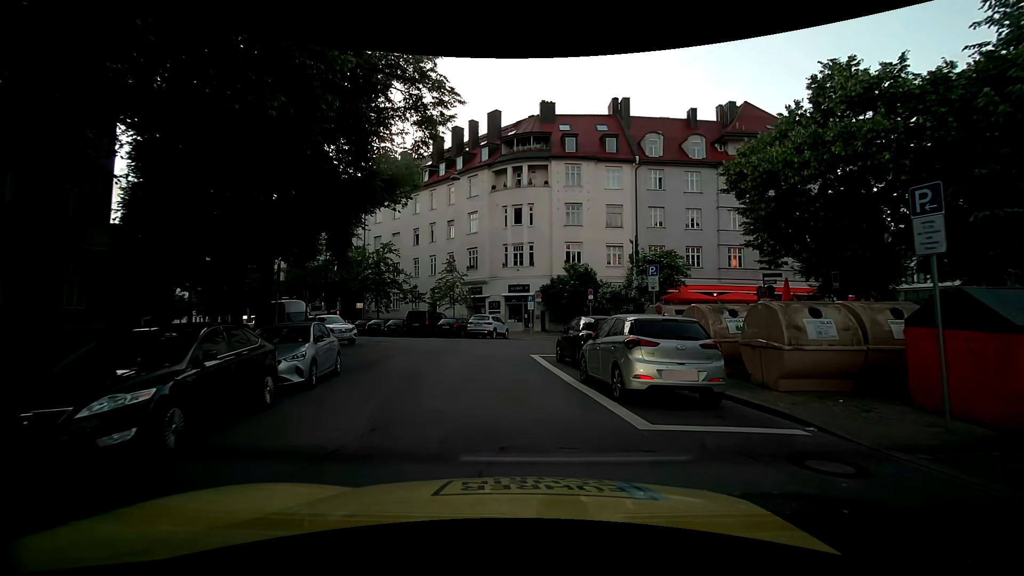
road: residential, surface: asphalt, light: Day
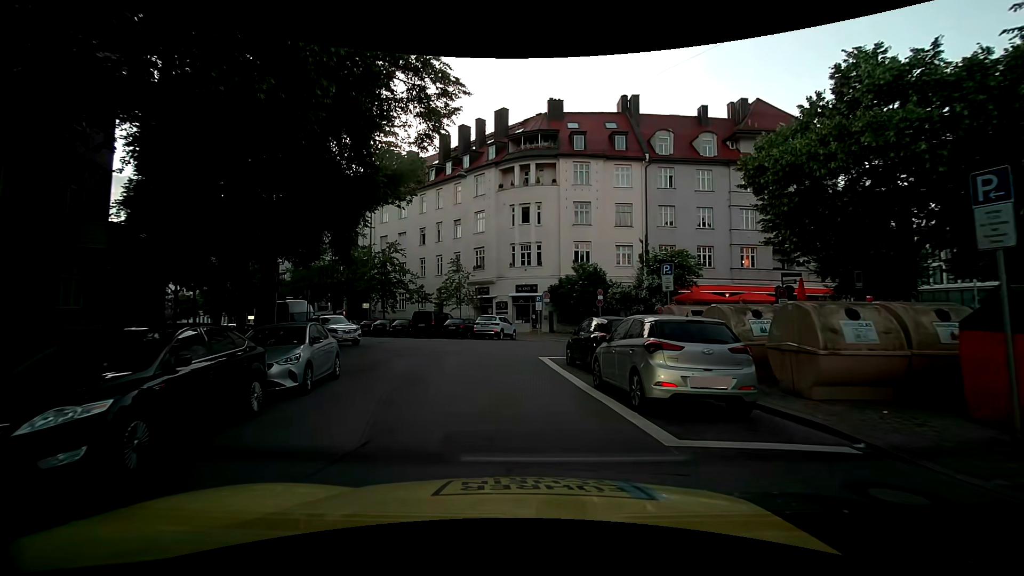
(0.0, +0.7) m; 0°
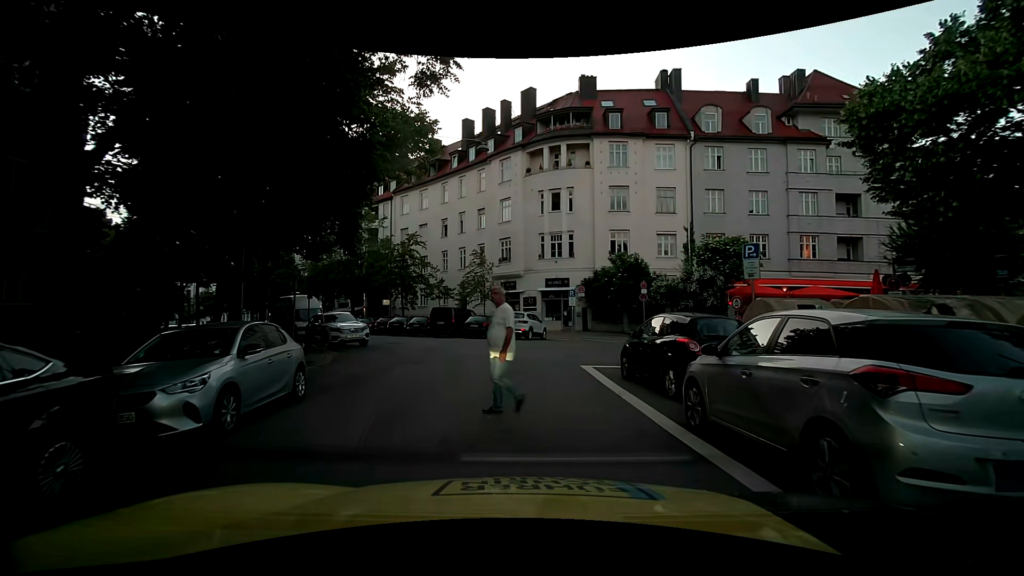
(-0.1, +3.9) m; -3°
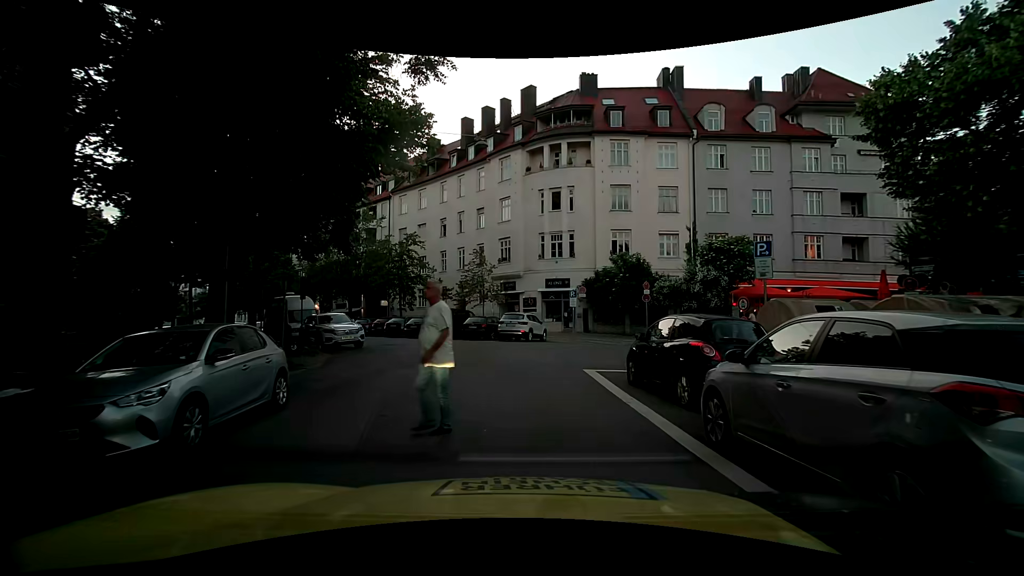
(0.0, +0.7) m; 0°
